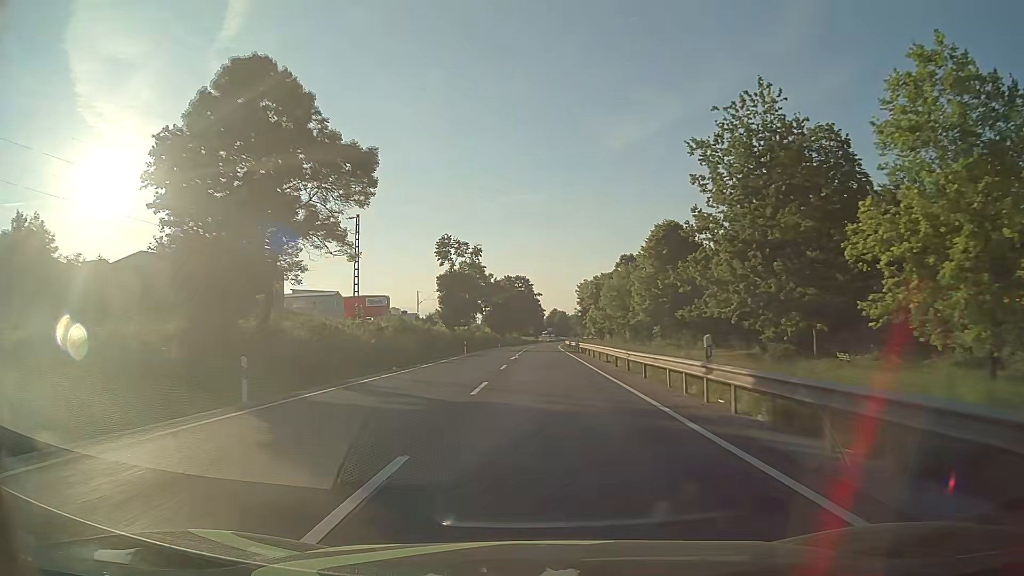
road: primary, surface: asphalt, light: Day
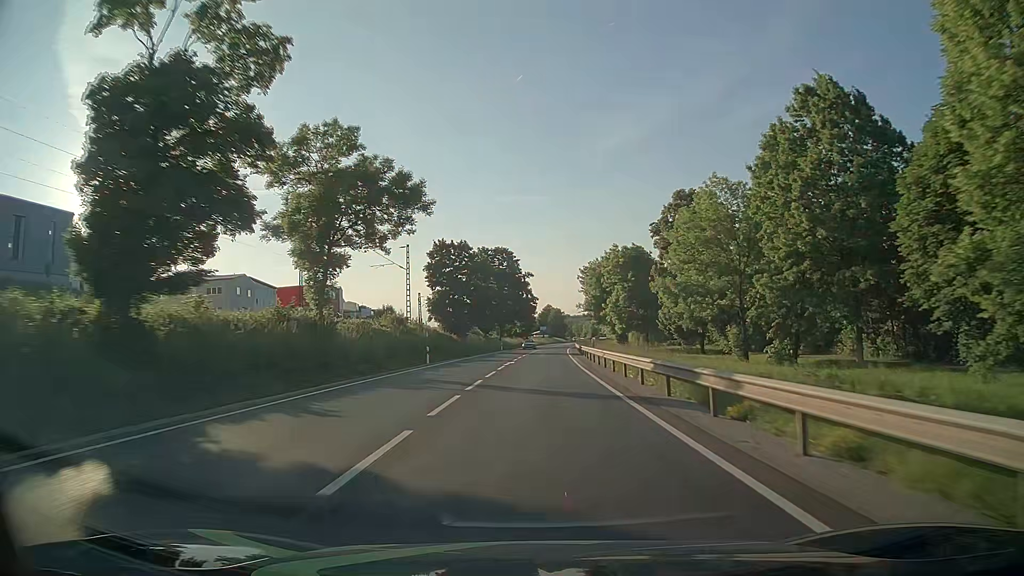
(+0.4, +58.4) m; +1°
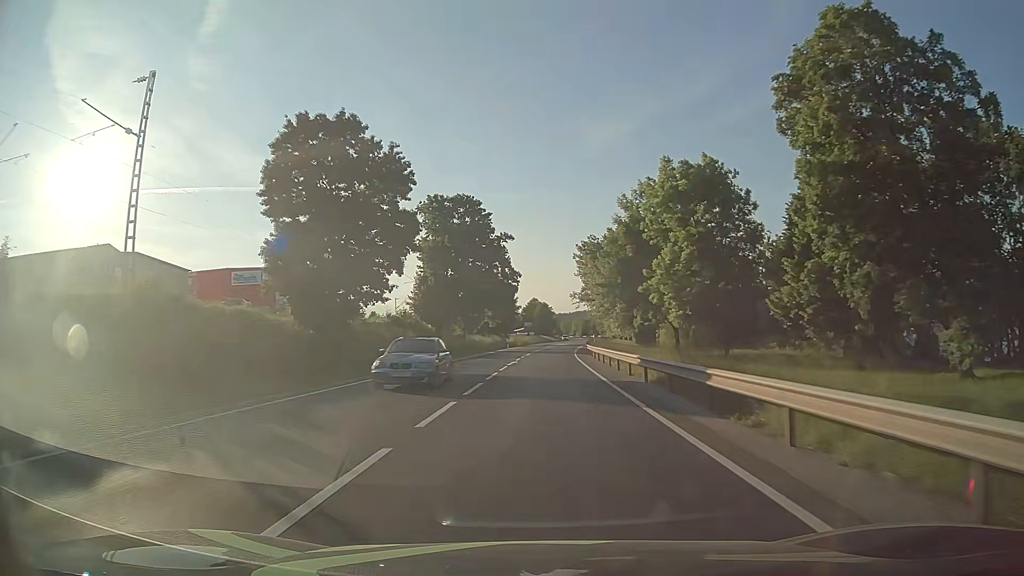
(+0.2, +43.7) m; +1°
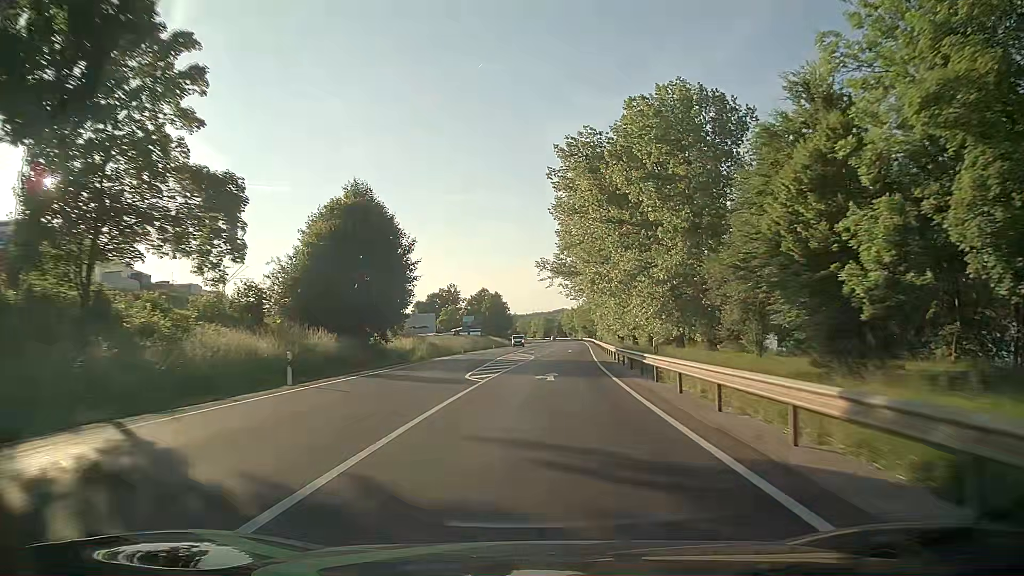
(+2.2, +72.4) m; +4°
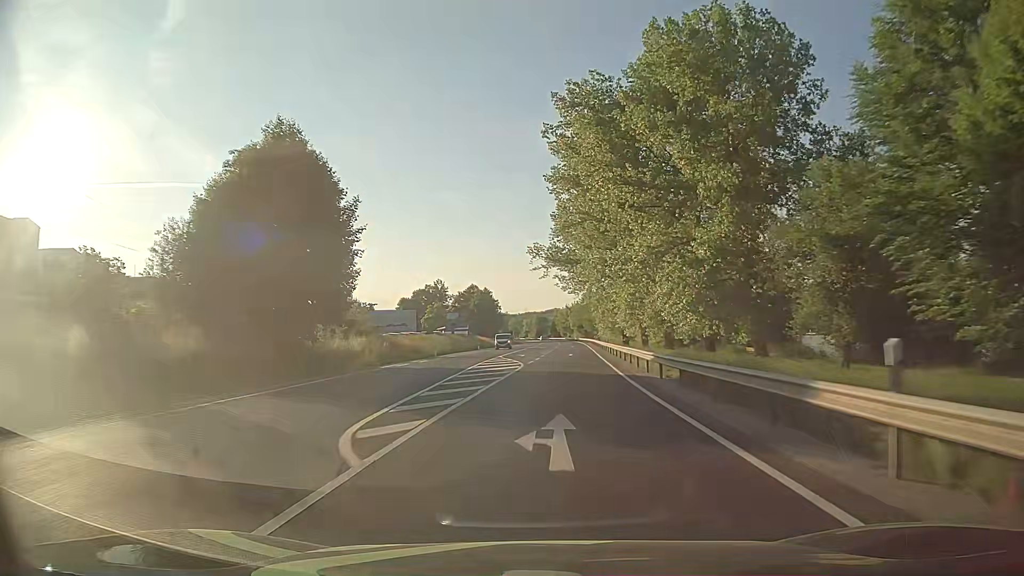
(0.0, +14.4) m; +1°
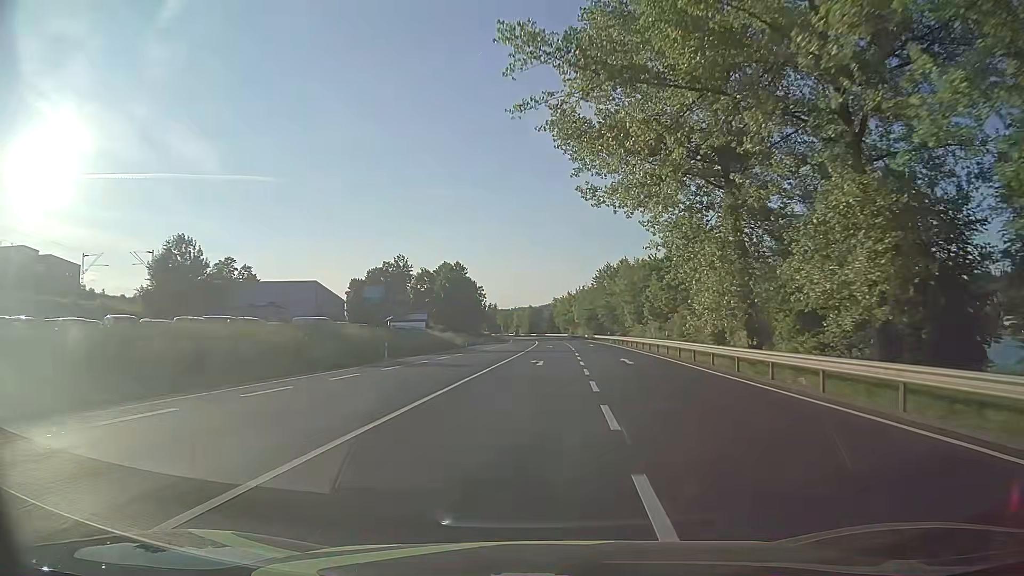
(+0.1, +55.5) m; +1°
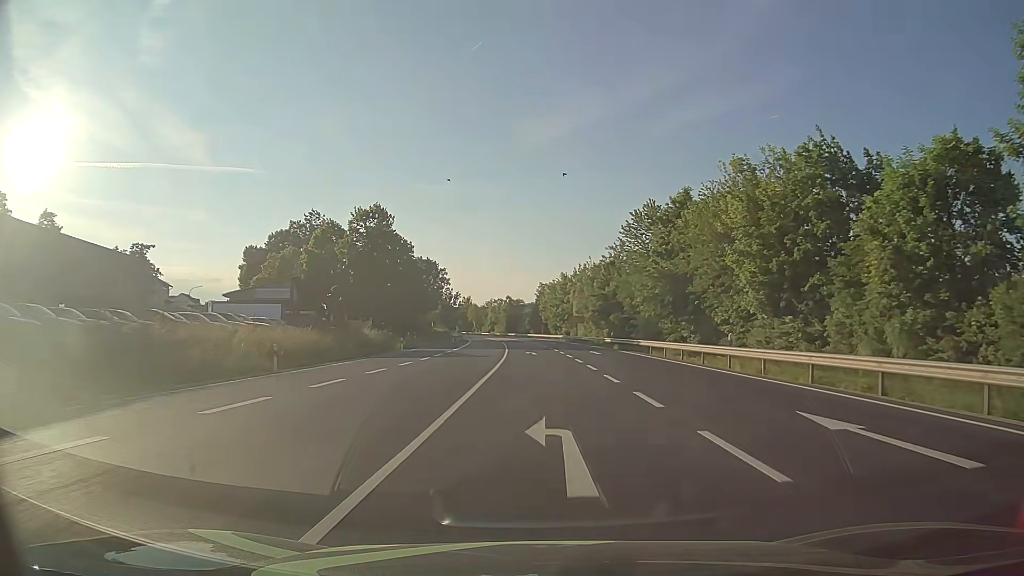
(+0.5, +56.7) m; +1°
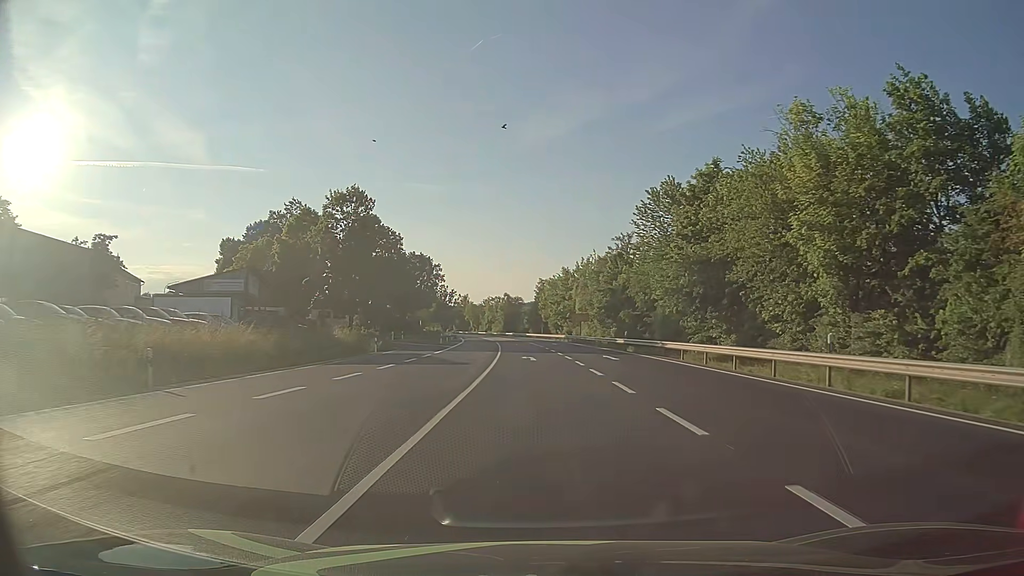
(0.0, +9.1) m; 0°
(0, +10) (0, +20) (0, +30) (-1, +40) (-1, +50) (-2, +60) (-2, +70) (-4, +80) (-10, +88) (-19, +92) m
